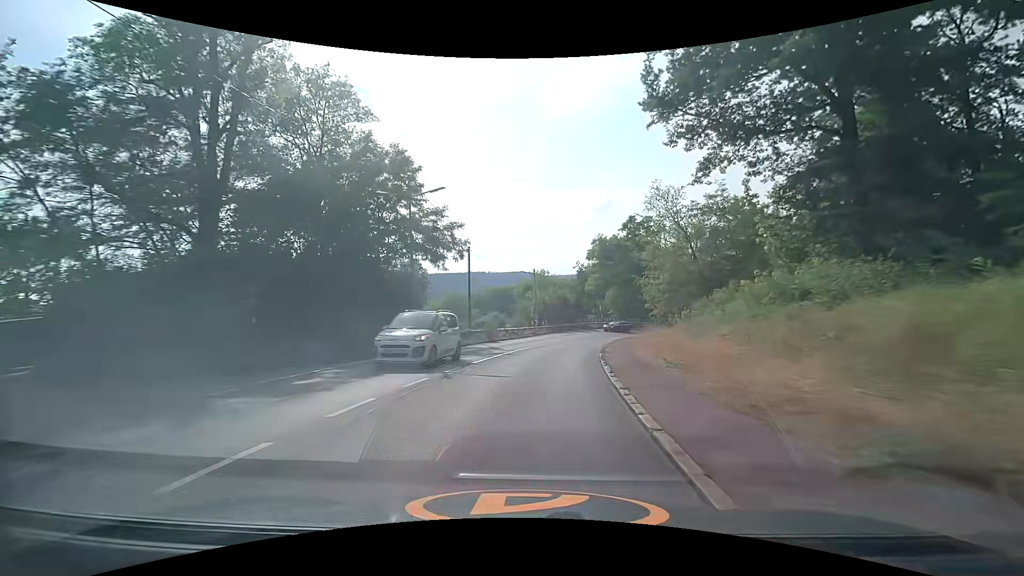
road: secondary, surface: asphalt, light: Day
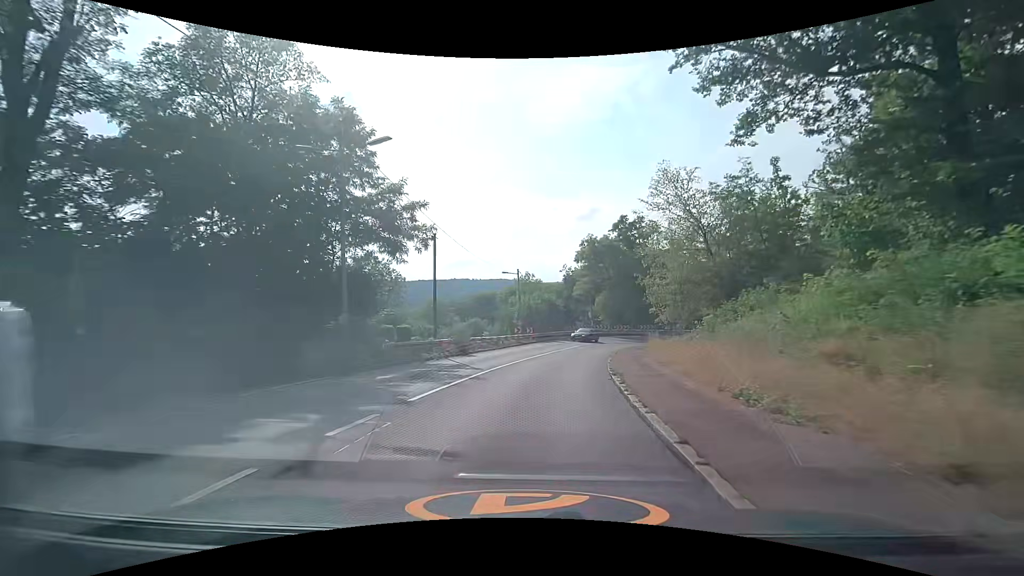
(+0.1, +6.7) m; +2°
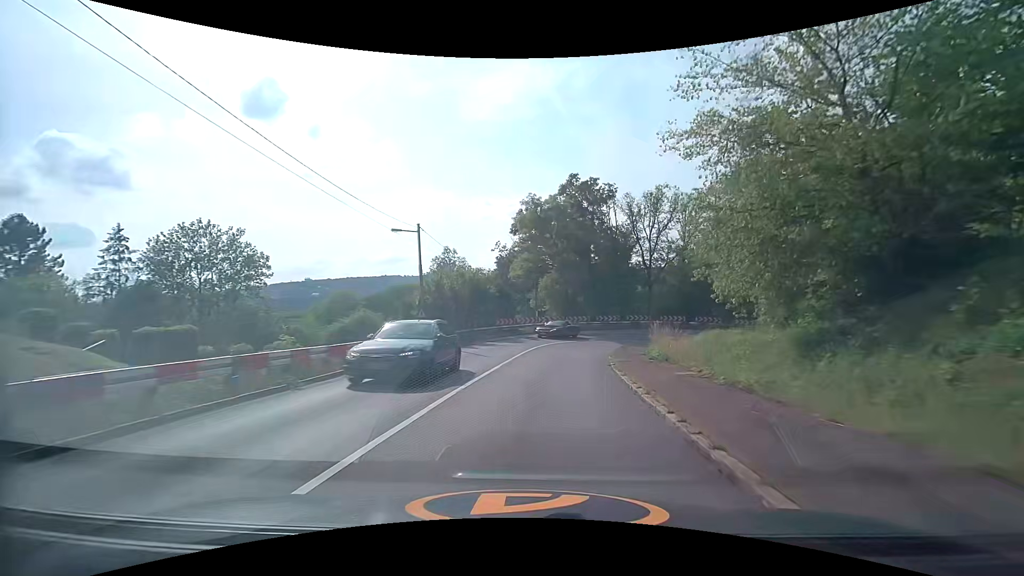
(+1.4, +20.0) m; +8°
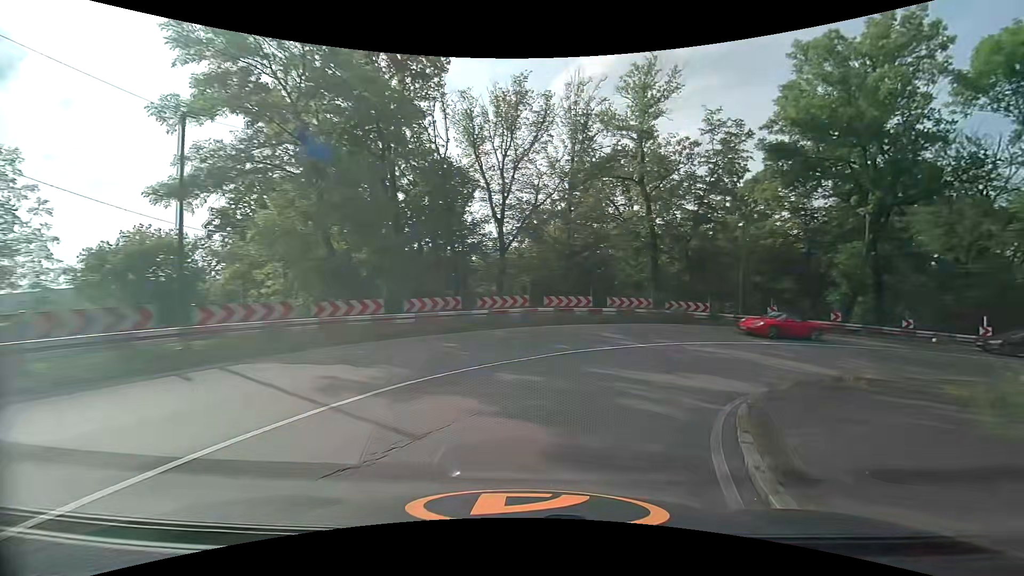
(+4.1, +31.6) m; +21°
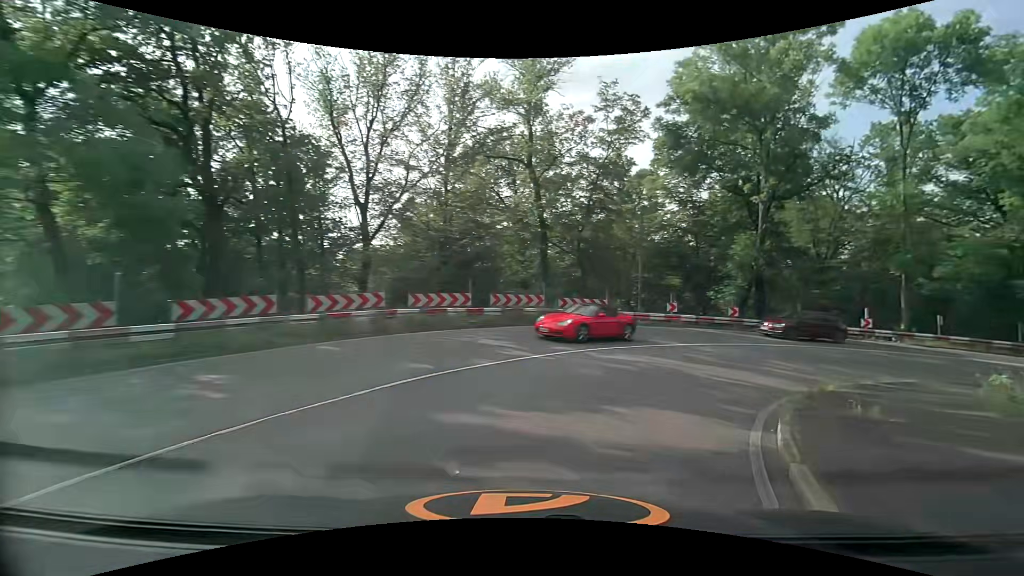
(+0.7, +5.8) m; +13°
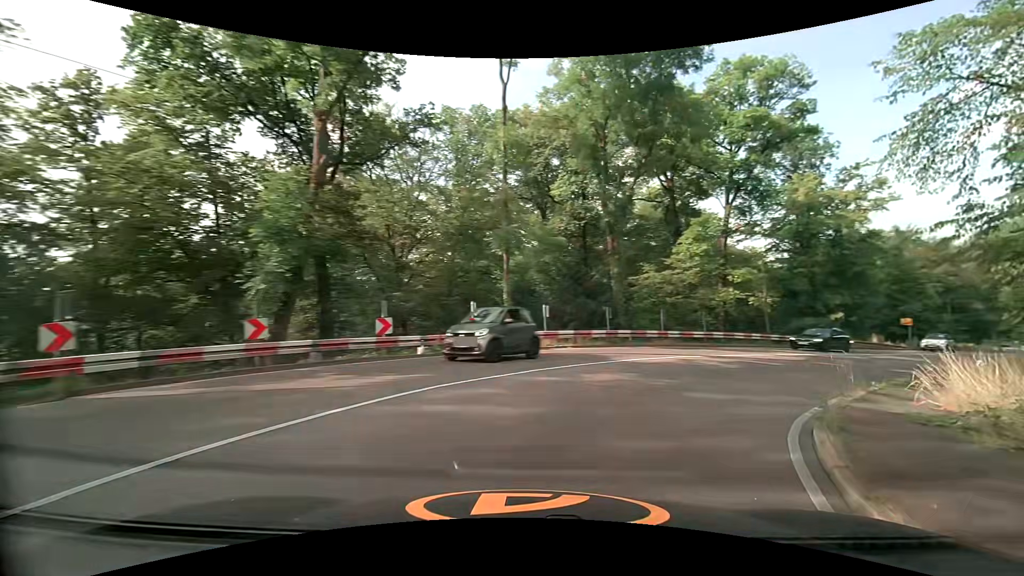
(+6.3, +15.6) m; +46°
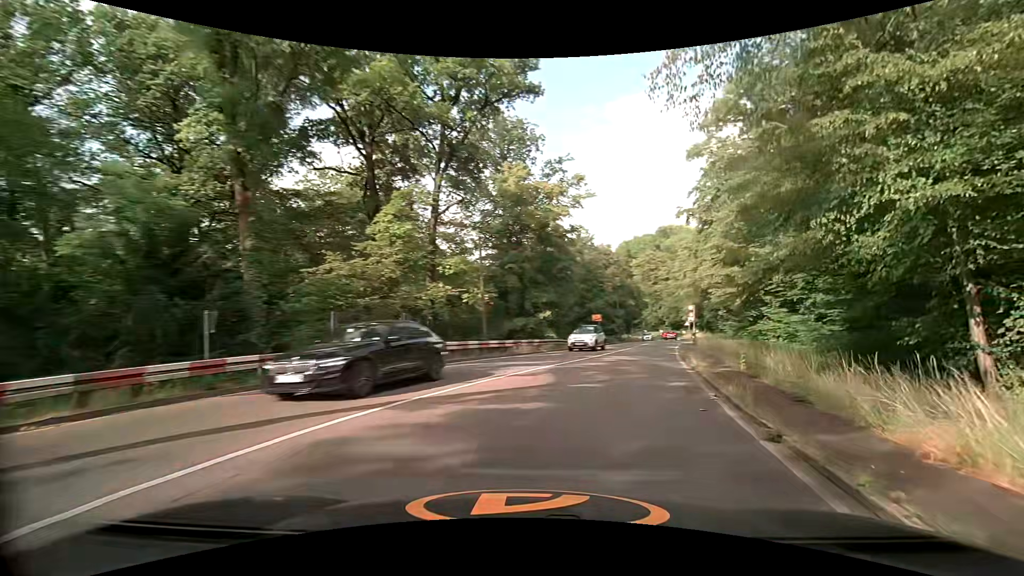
(+3.3, +11.4) m; +32°
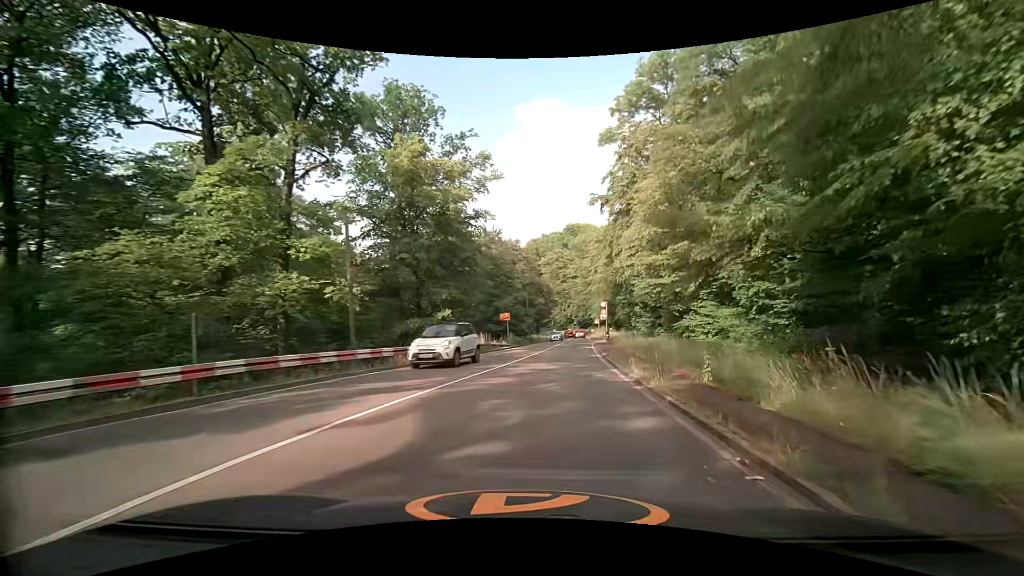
(+0.6, +6.5) m; +9°
(+1, +10) (+2, +20) (+3, +30) (+4, +40) (+6, +50) (+7, +60) (+8, +69) (+9, +79) (+10, +89) (+10, +99) m
